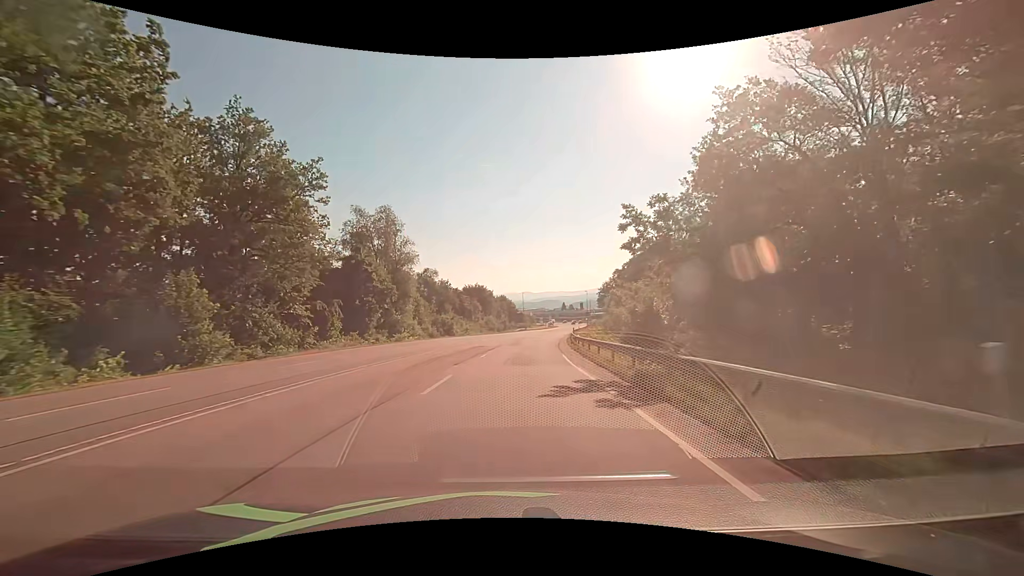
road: secondary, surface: asphalt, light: Day
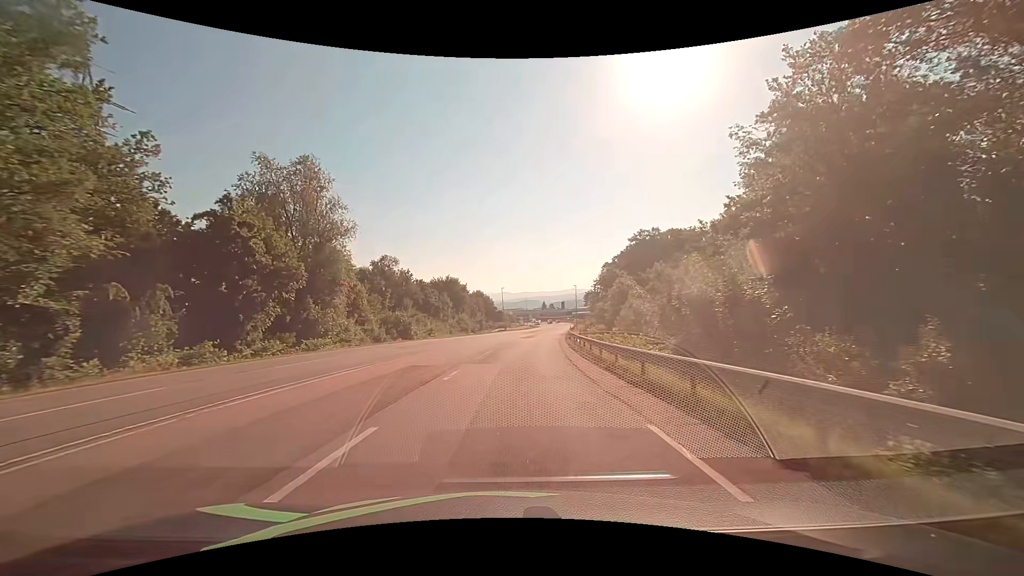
(+0.3, +18.2) m; +2°
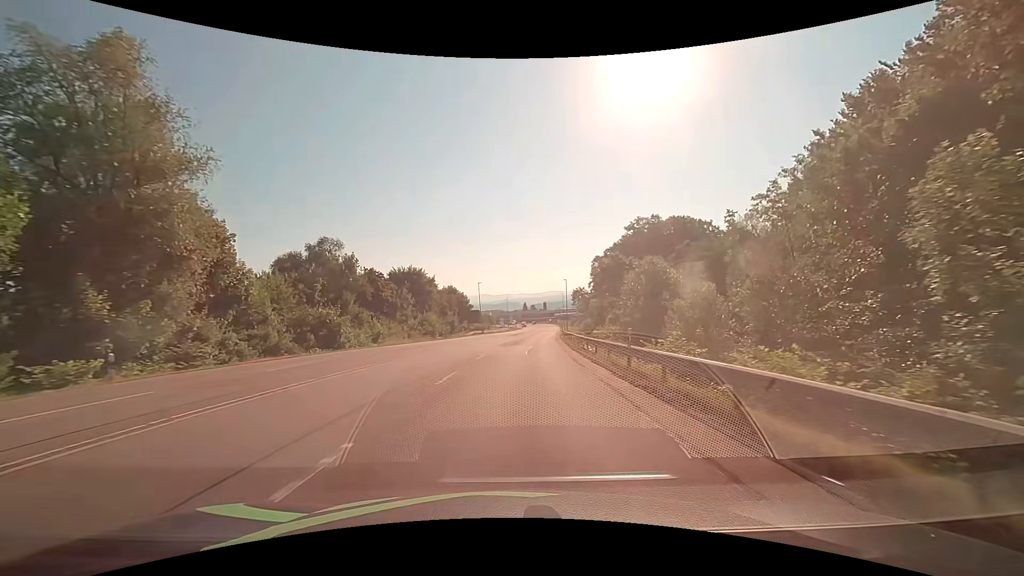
(+0.4, +18.3) m; +2°
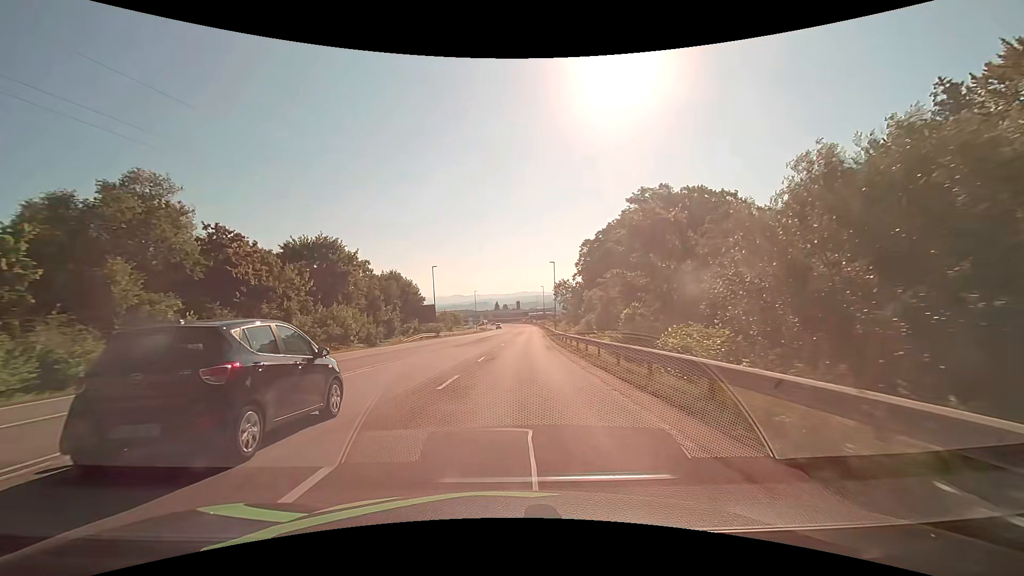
(+0.9, +27.4) m; +3°
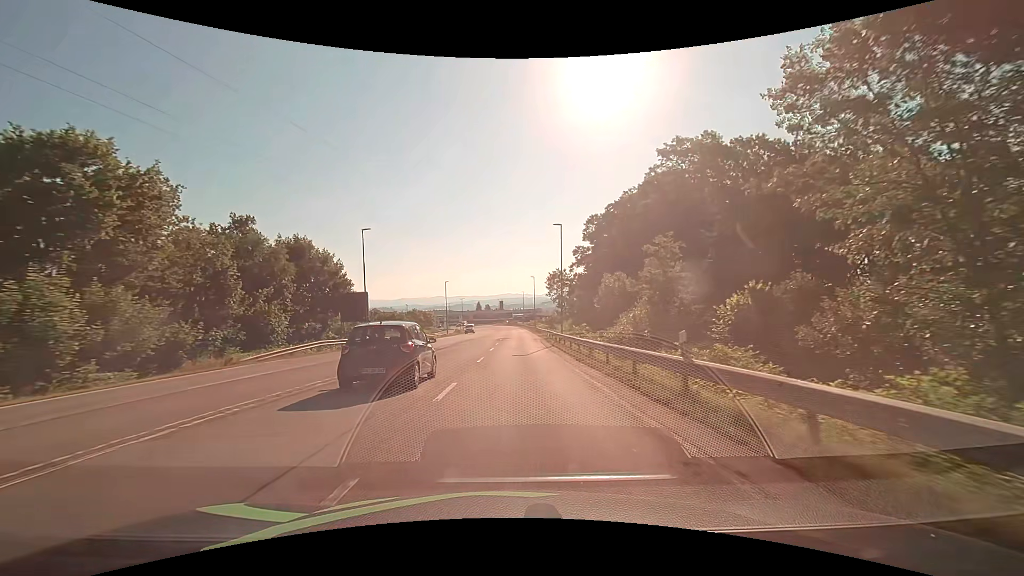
(+0.5, +27.3) m; +2°
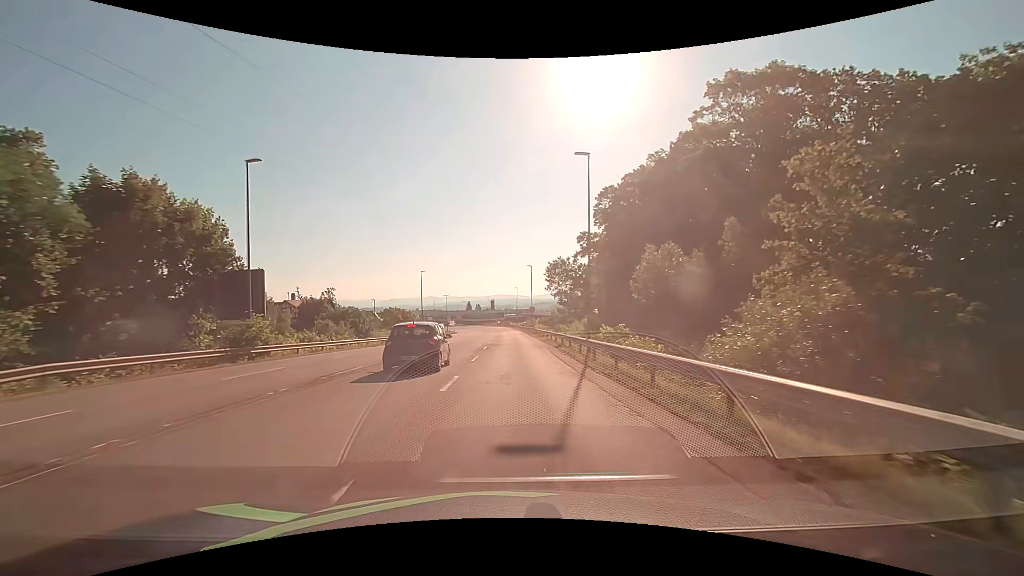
(+0.1, +18.2) m; +1°
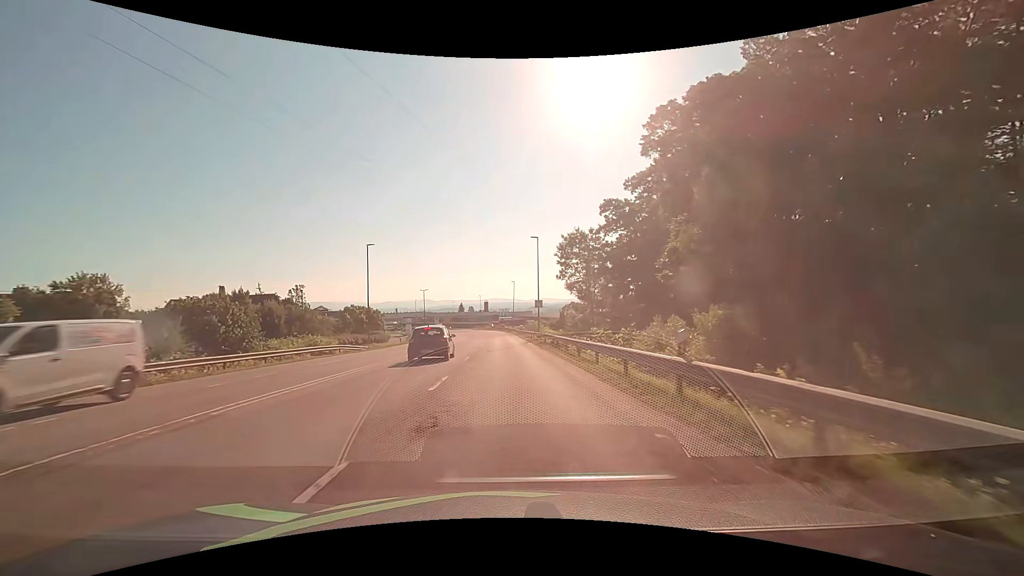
(+0.1, +26.5) m; 0°
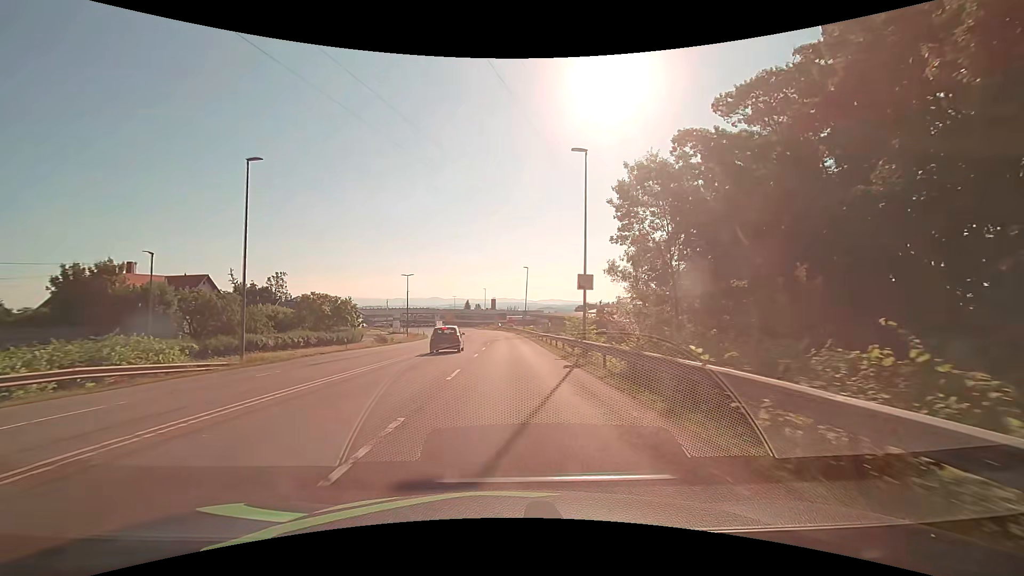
(-0.2, +24.4) m; -1°
(0, +10) (0, +20) (0, +30) (0, +40) (0, +50) (0, +60) (-1, +70) (-1, +80) (-2, +90) (-4, +100) m
